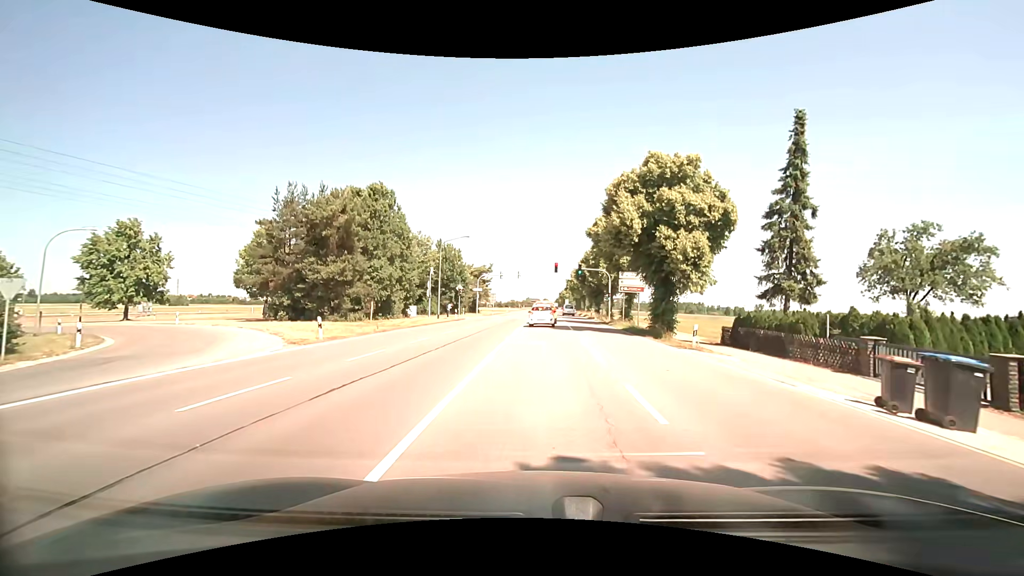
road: secondary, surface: asphalt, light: Day
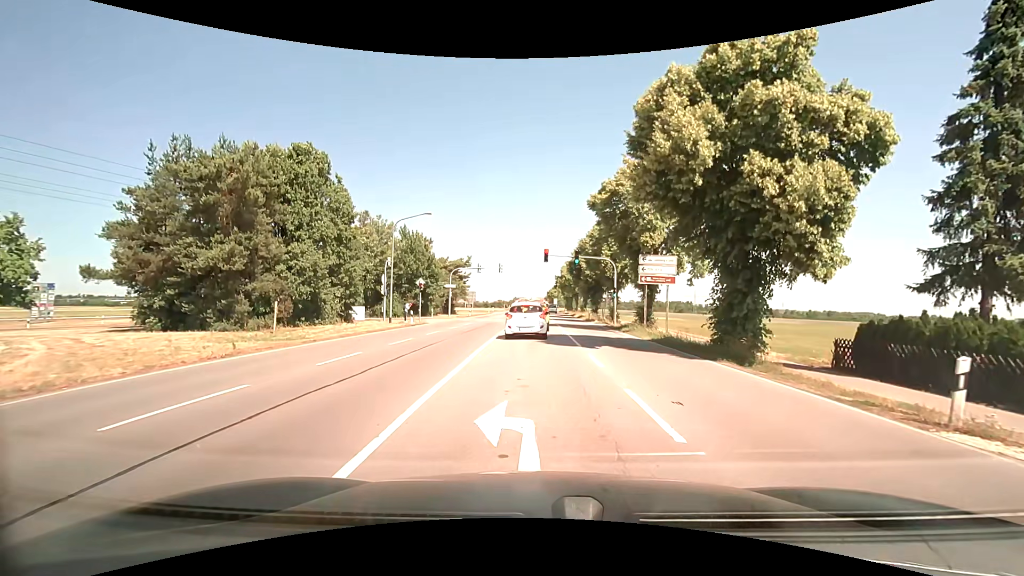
(+0.2, +12.6) m; +2°
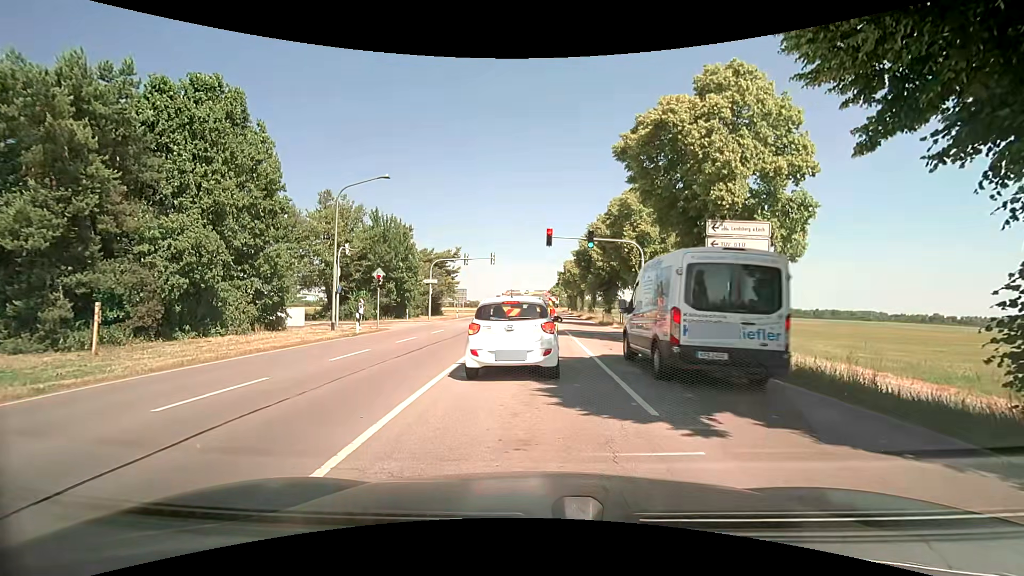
(0.0, +10.8) m; 0°
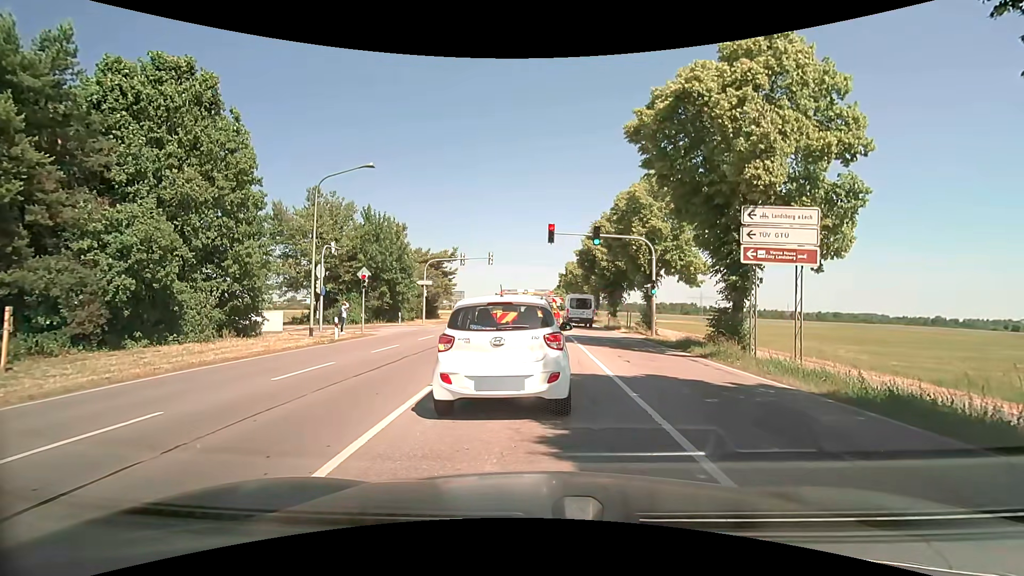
(0.0, +2.6) m; +1°
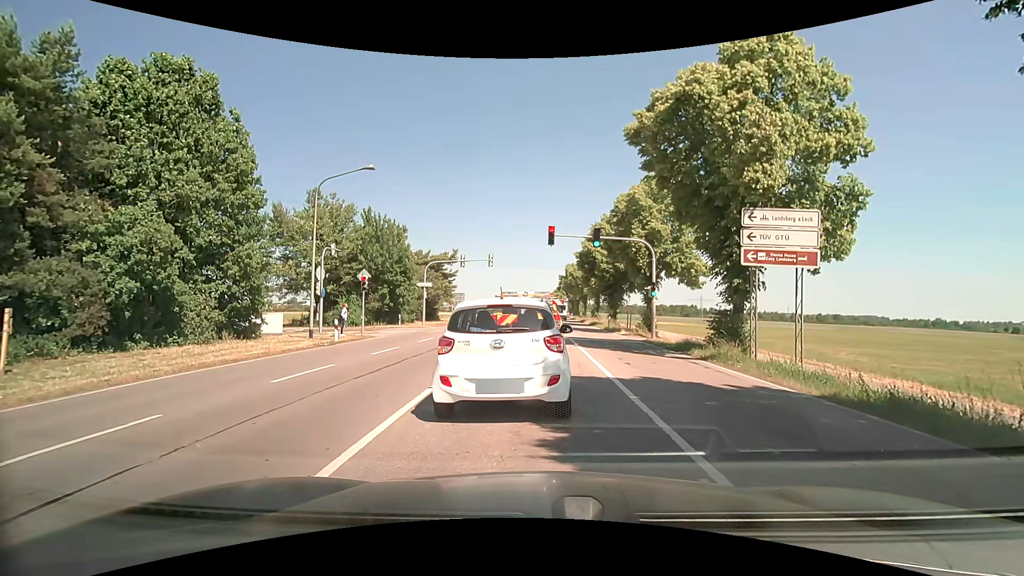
(0.0, +0.1) m; 0°
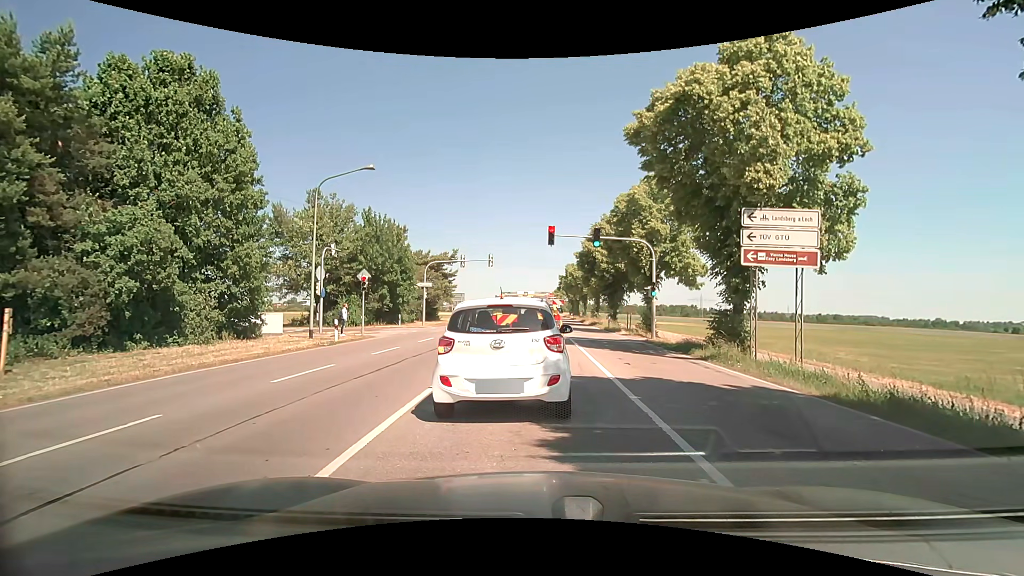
(0.0, 0.0) m; 0°
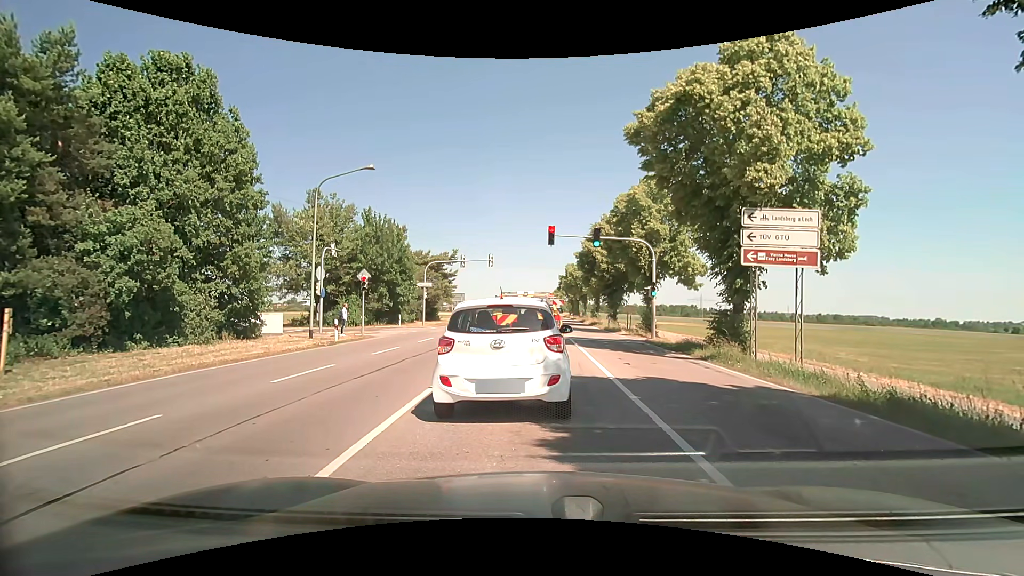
(0.0, 0.0) m; 0°
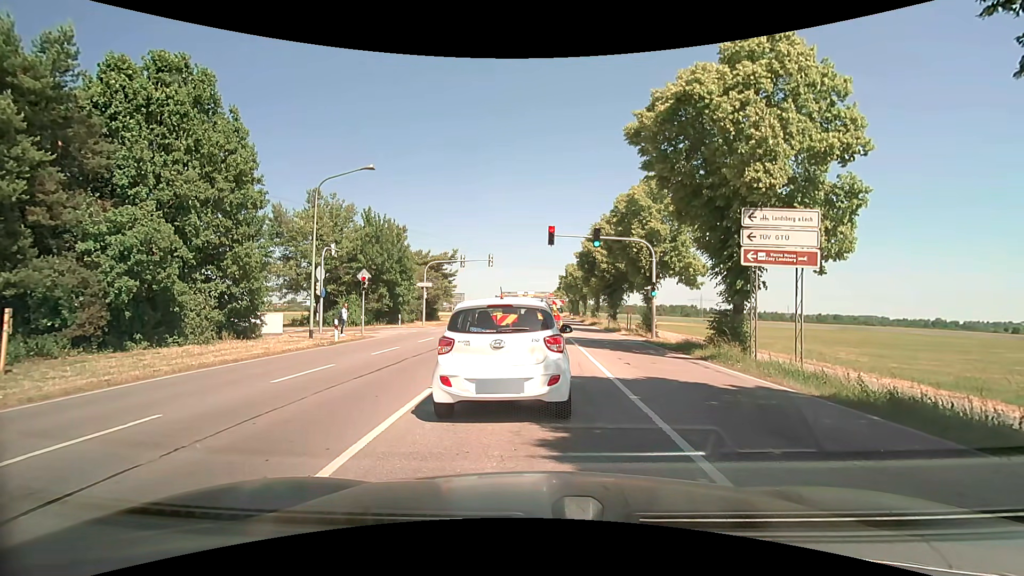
(0.0, 0.0) m; 0°
(0, +10) (0, +20) (-1, +30) (-6, +39) (-15, +42) (-25, +41) (-35, +40) (-44, +39) (-54, +38) (-64, +37) m
